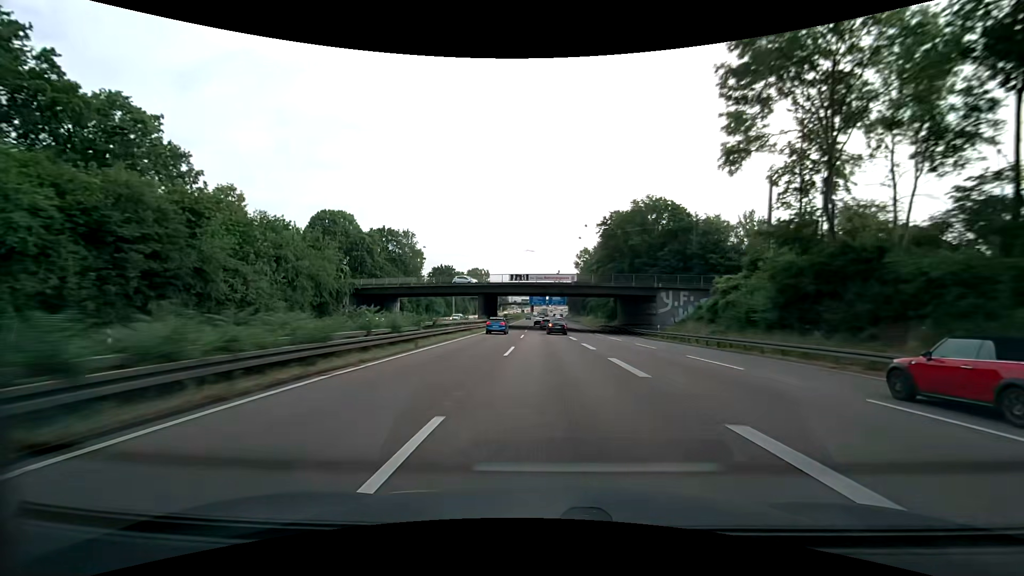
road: motorway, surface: asphalt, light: Day
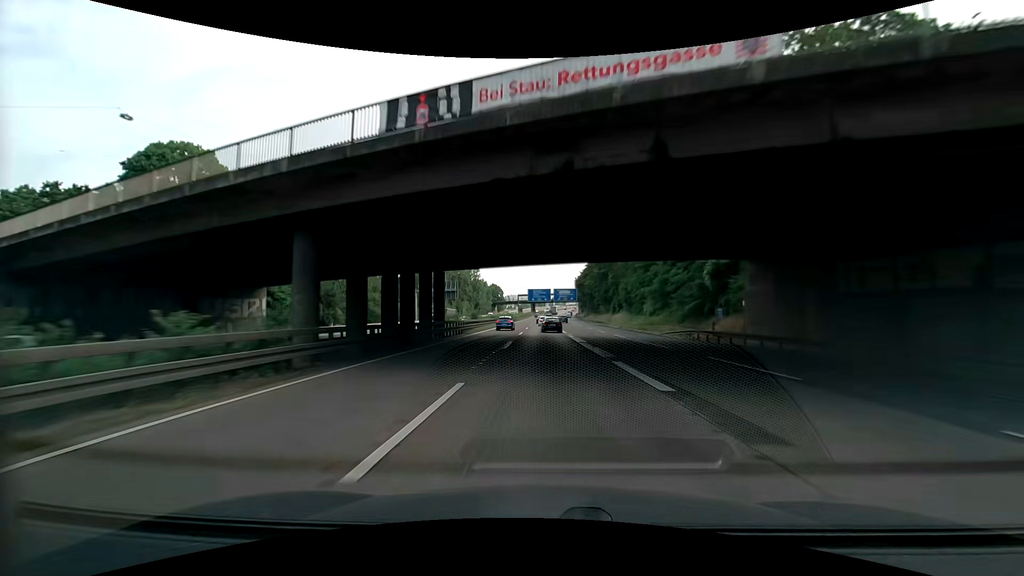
(-0.5, +50.7) m; -1°
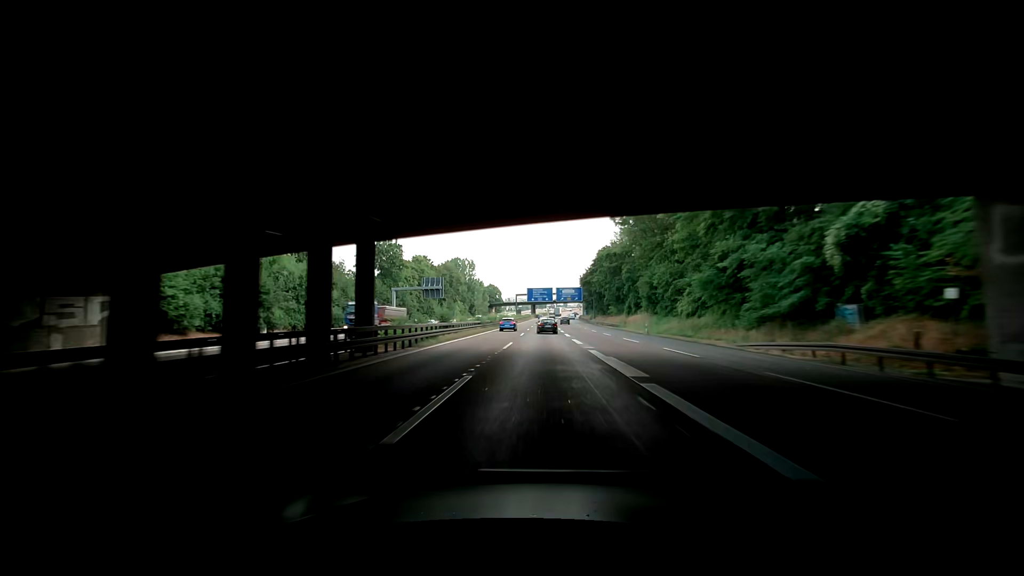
(0.0, +16.8) m; -1°
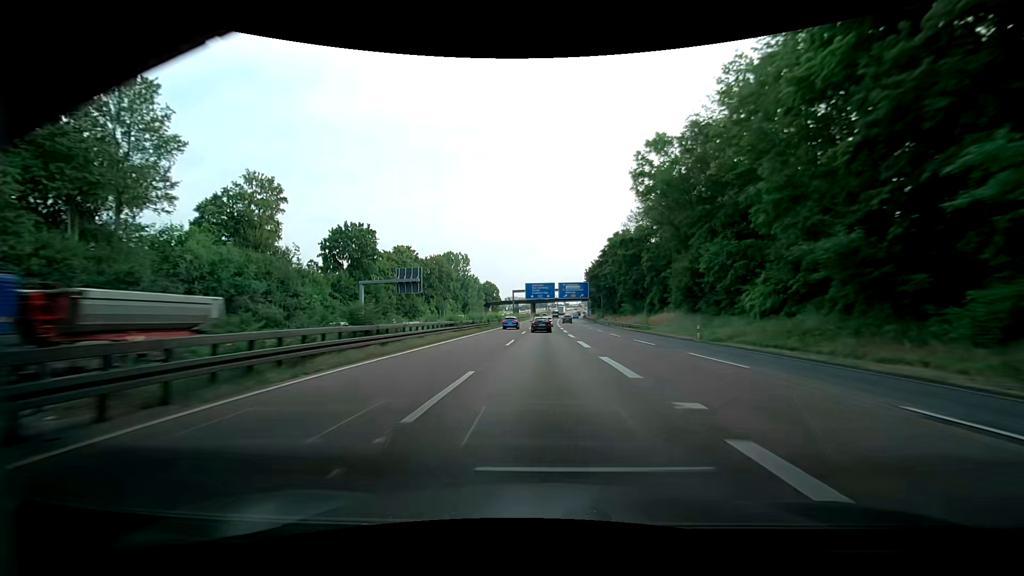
(0.0, +16.8) m; 0°
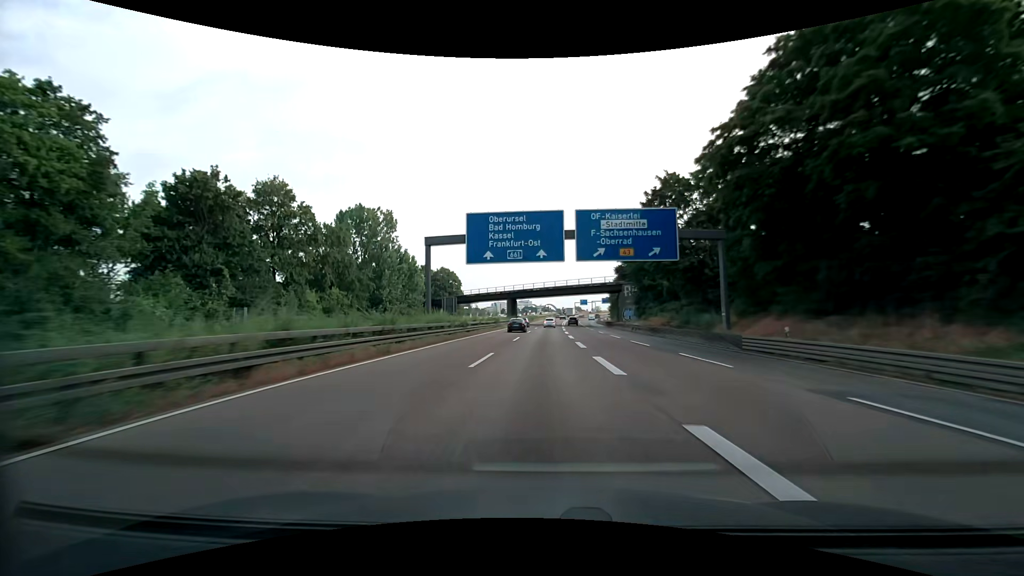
(+1.1, +82.9) m; +2°
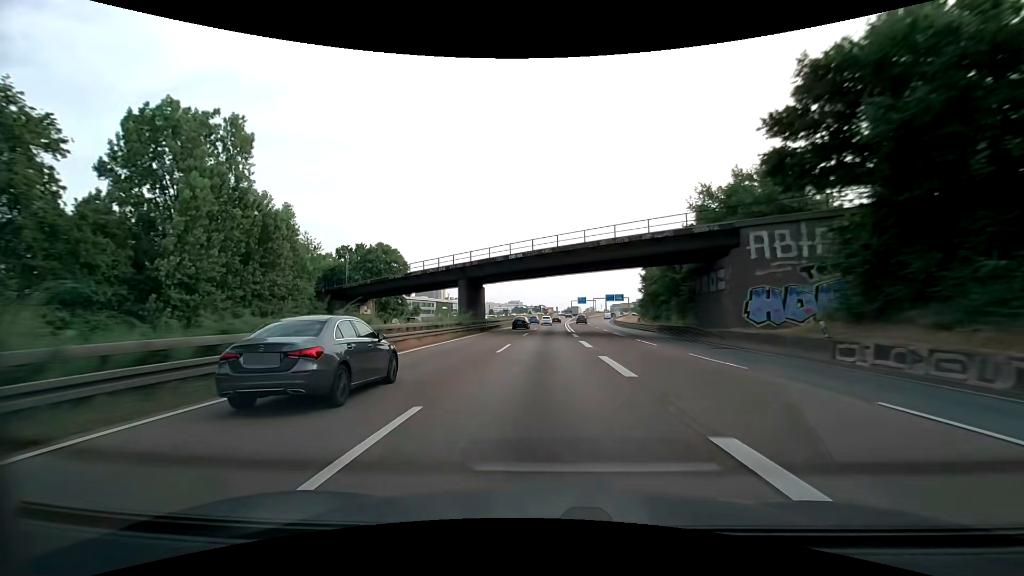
(+0.2, +48.8) m; +1°
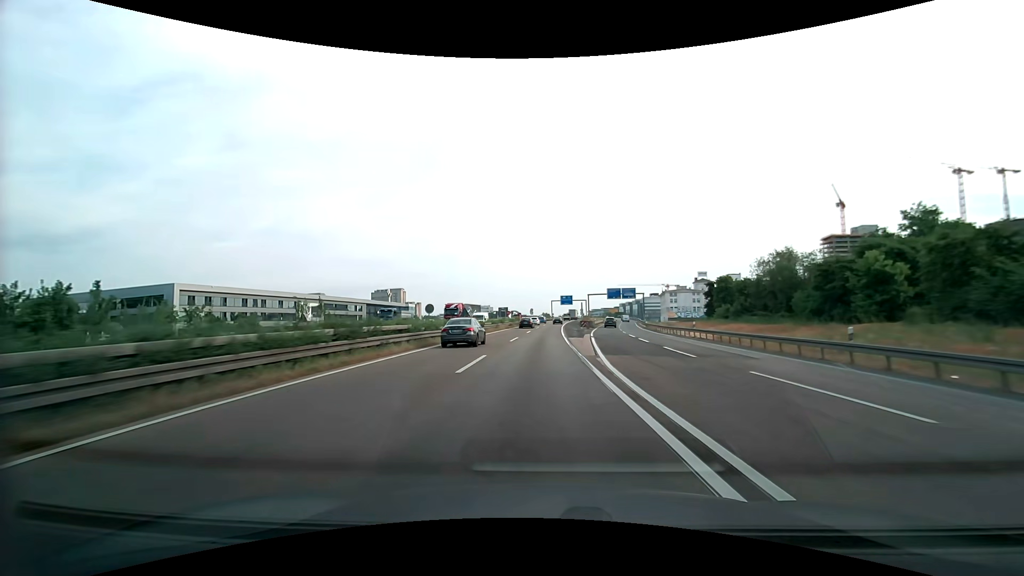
(+1.6, +79.0) m; +3°
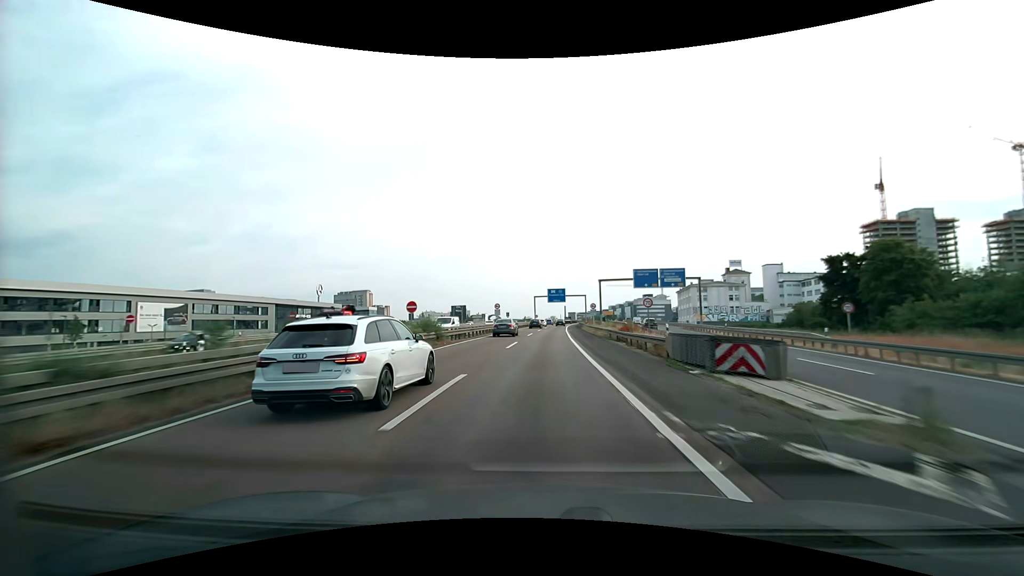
(+0.6, +60.8) m; +2°
(0, +10) (0, +20) (0, +30) (+1, +40) (+1, +50) (+1, +60) (+2, +70) (+2, +80) (+3, +90) (+3, +100) m
